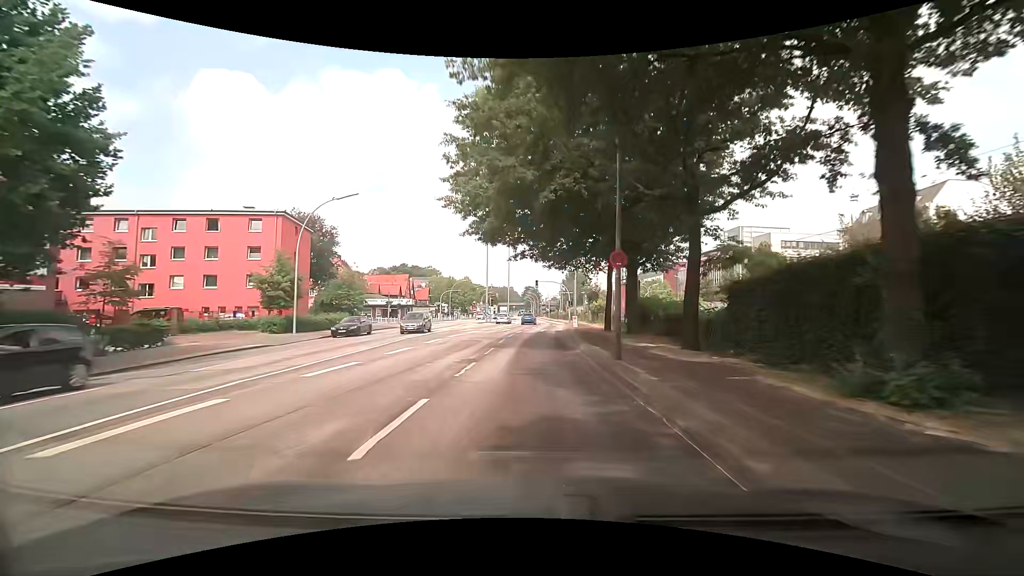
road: primary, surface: asphalt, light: Day
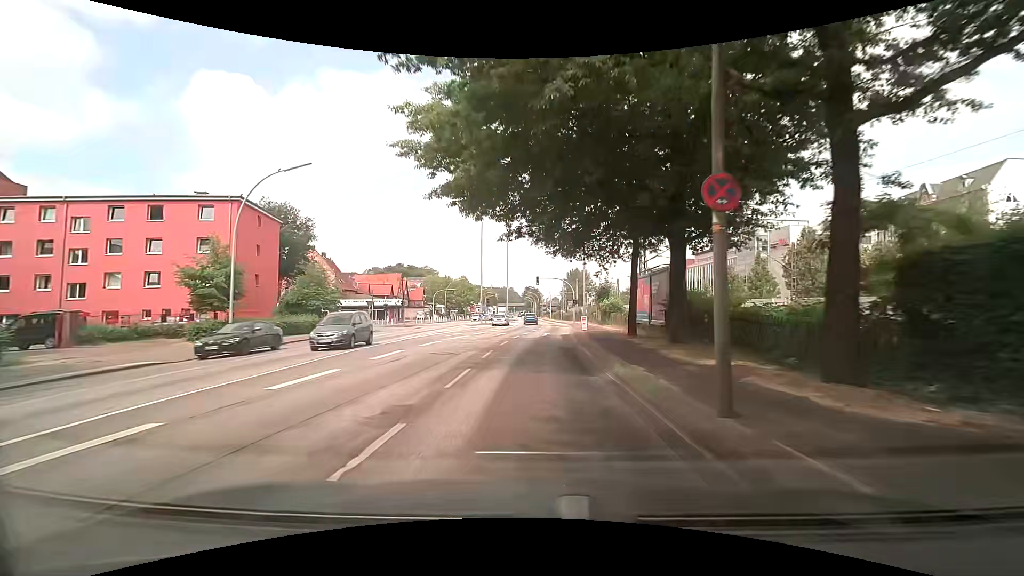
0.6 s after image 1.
(-0.1, +7.7) m; 0°
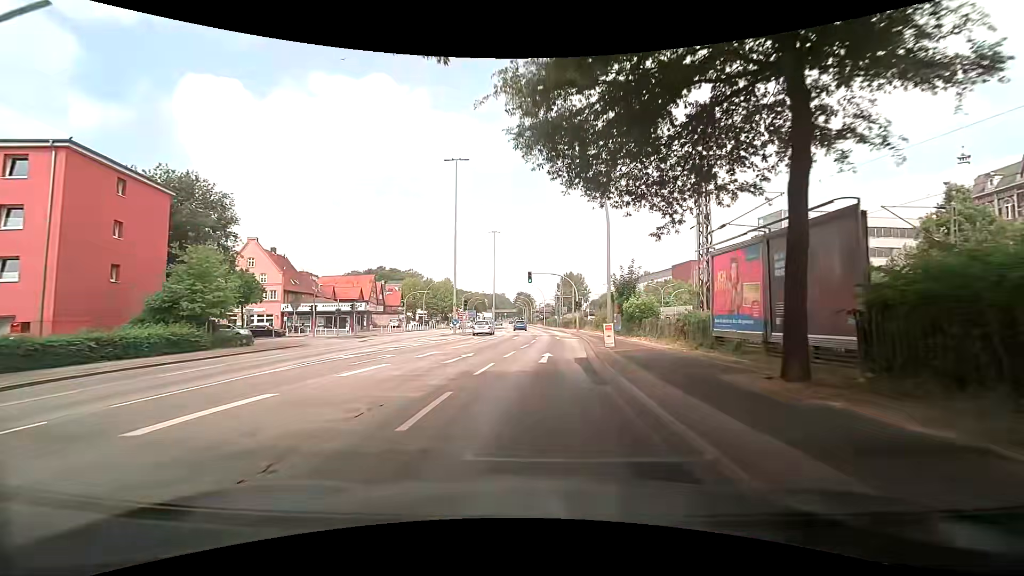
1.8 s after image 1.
(+0.1, +15.4) m; +1°
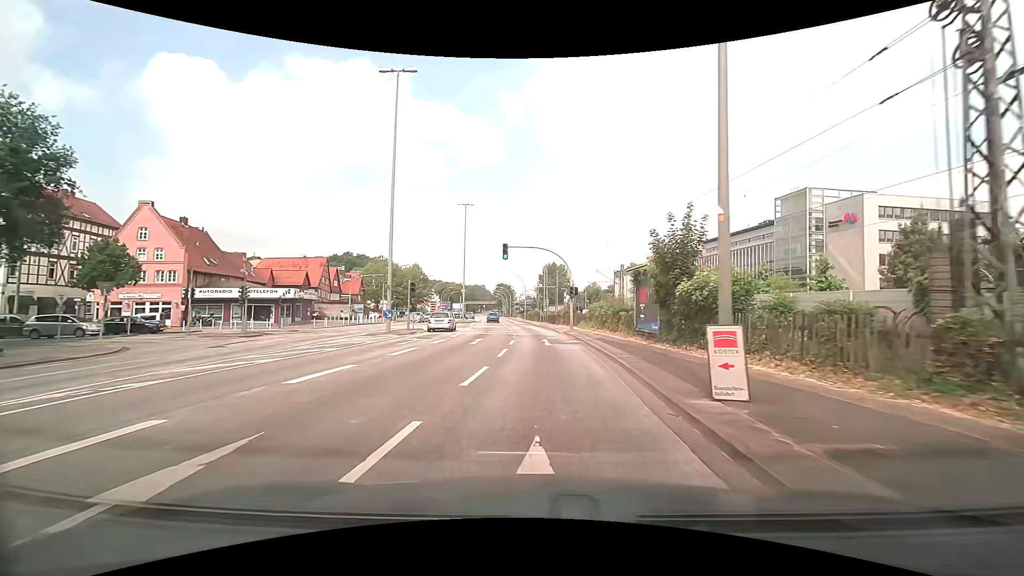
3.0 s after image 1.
(+0.2, +15.3) m; +2°
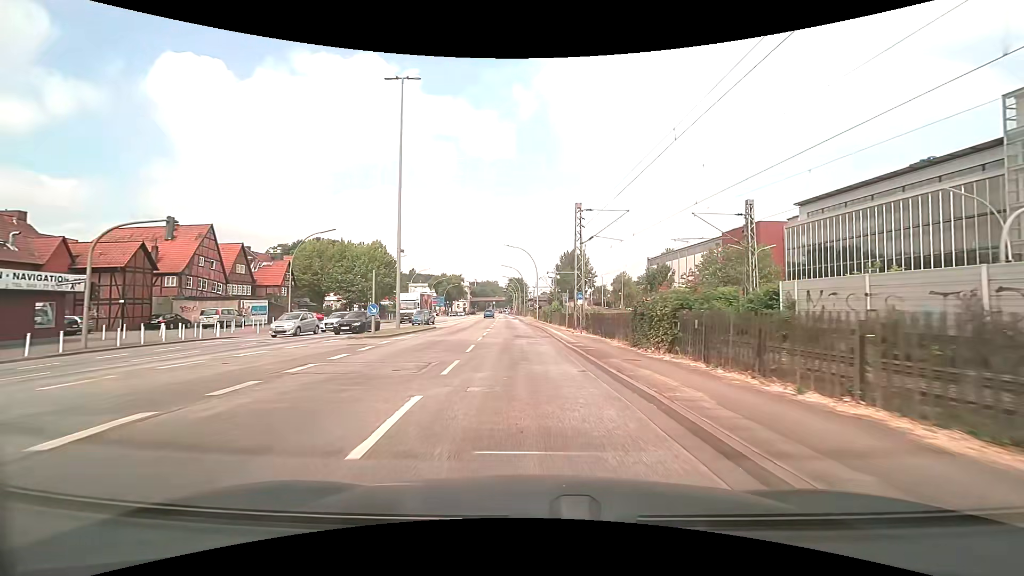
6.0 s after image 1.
(+0.1, +38.1) m; -1°
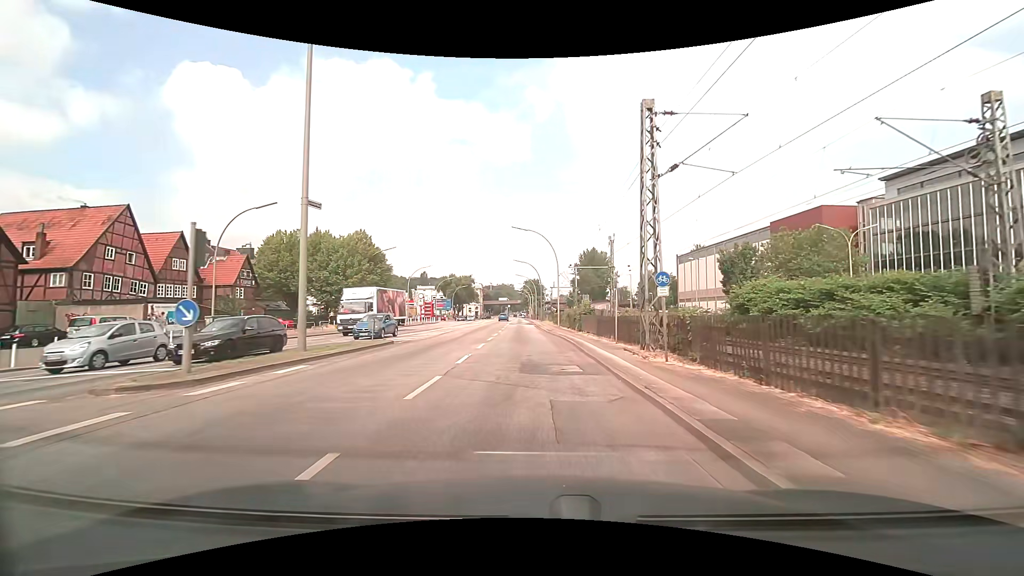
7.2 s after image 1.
(-0.4, +15.3) m; -2°
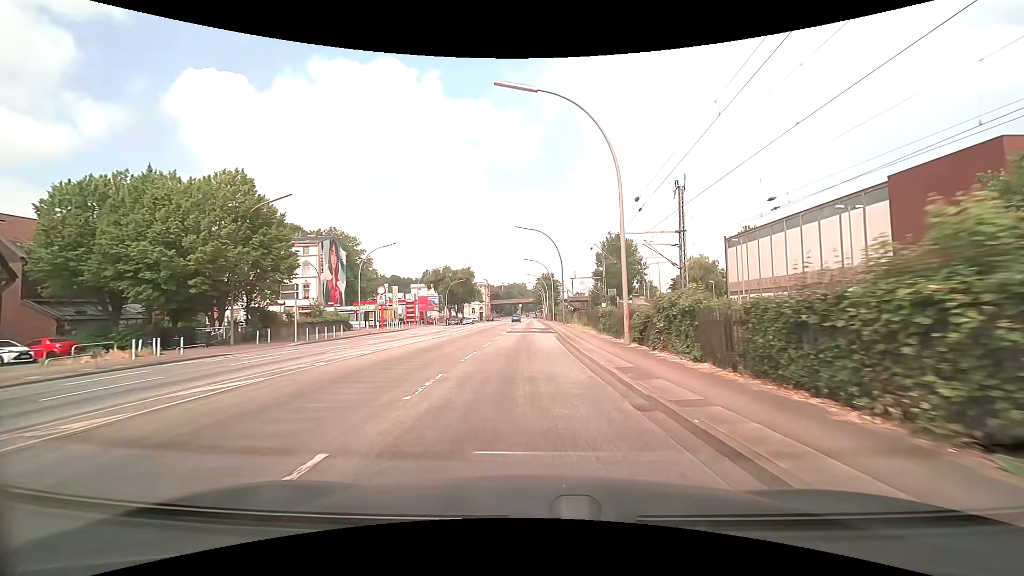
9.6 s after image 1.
(-0.4, +30.5) m; -2°
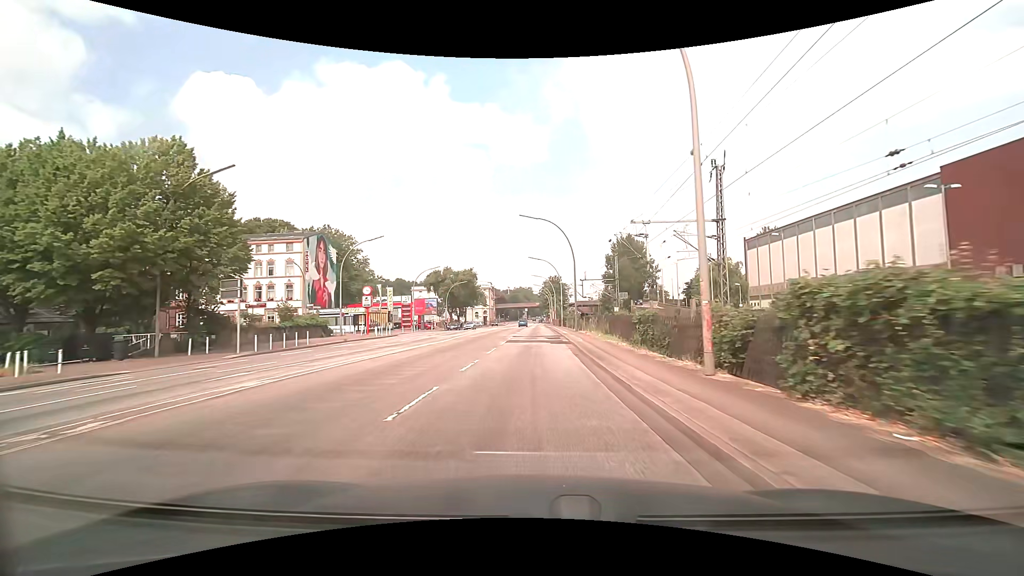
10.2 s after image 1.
(-0.1, +7.6) m; -1°
(0, +10) (0, +20) (0, +30) (0, +40) (0, +50) (0, +60) (0, +70) (0, +80) (0, +90) (0, +100) m
